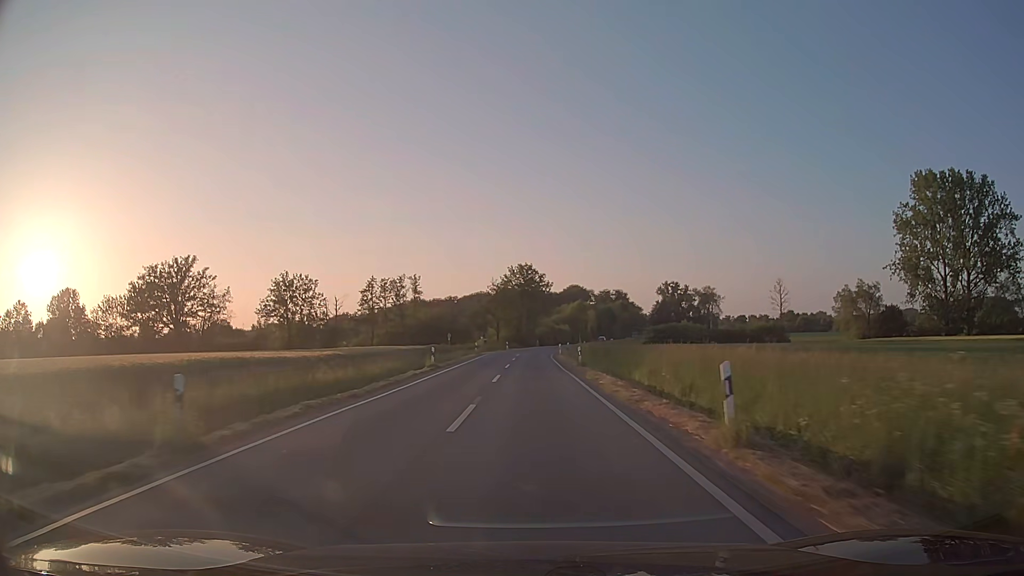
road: secondary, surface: asphalt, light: Day
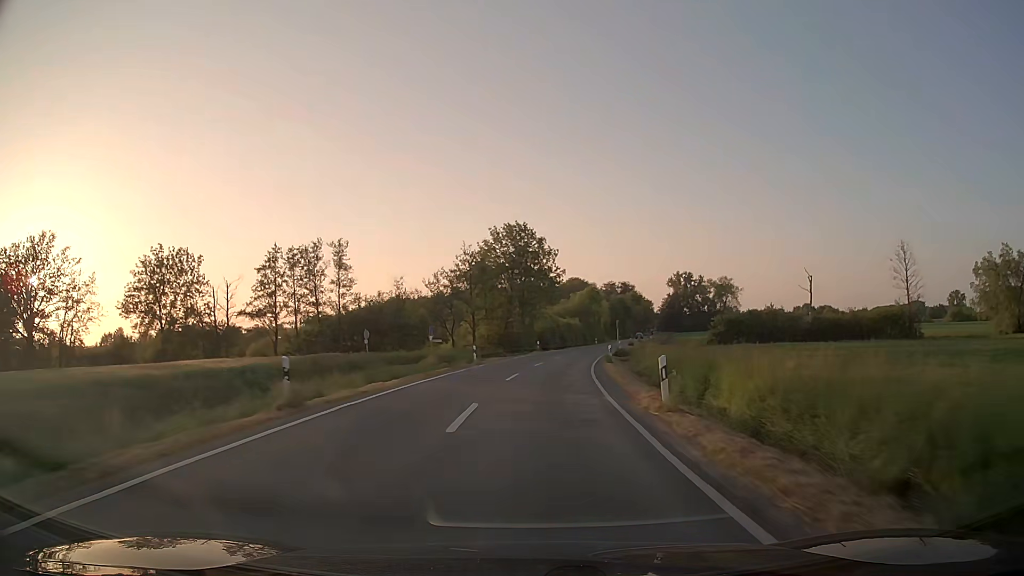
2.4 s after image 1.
(+0.1, +45.9) m; 0°
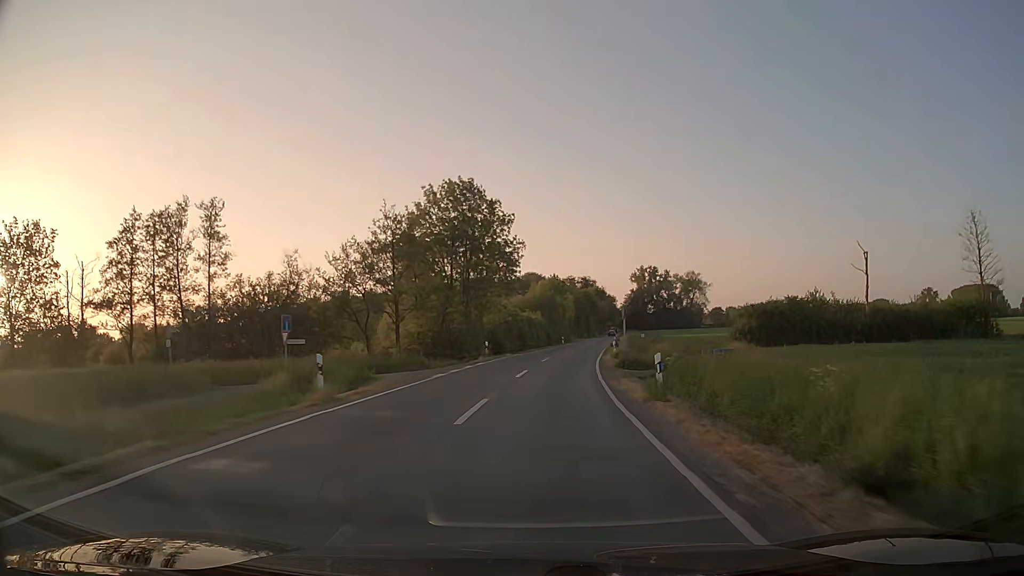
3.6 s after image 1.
(+0.5, +22.9) m; +3°
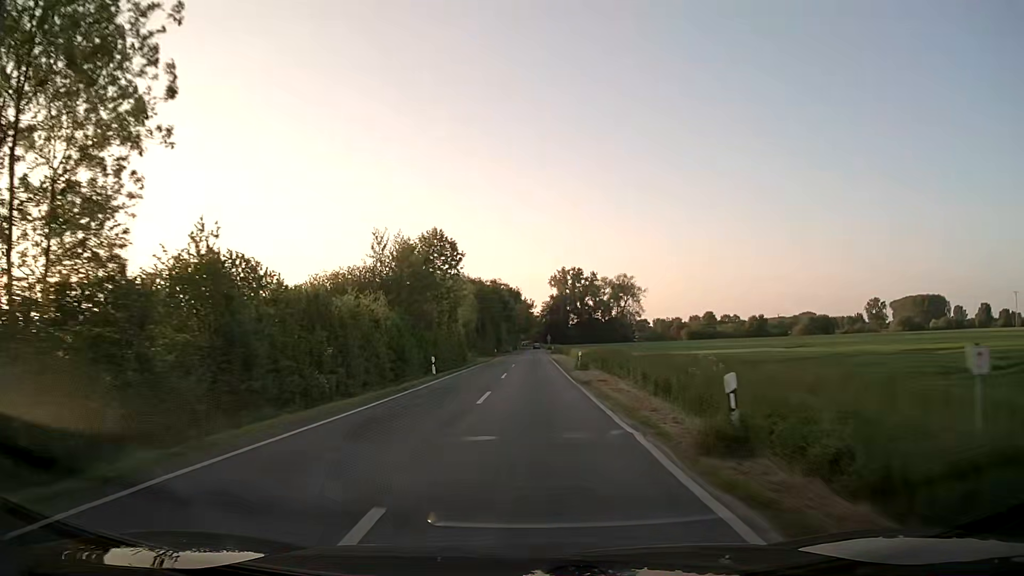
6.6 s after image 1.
(+4.7, +56.9) m; +8°
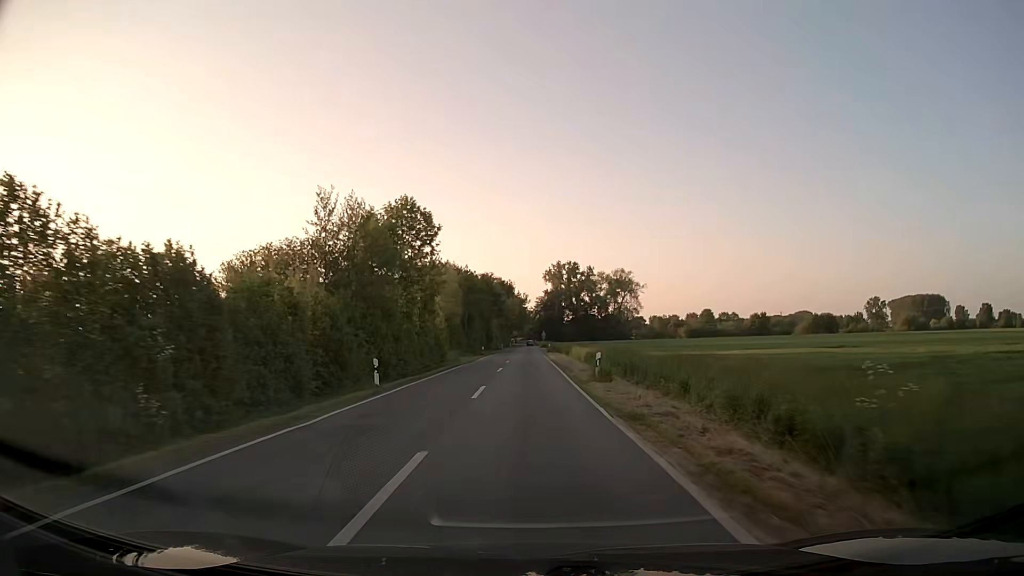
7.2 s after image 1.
(+0.1, +11.4) m; +1°
(0, +10) (0, +20) (0, +30) (0, +40) (0, +50) (0, +60) (0, +70) (0, +80) (0, +90) (0, +100) m
